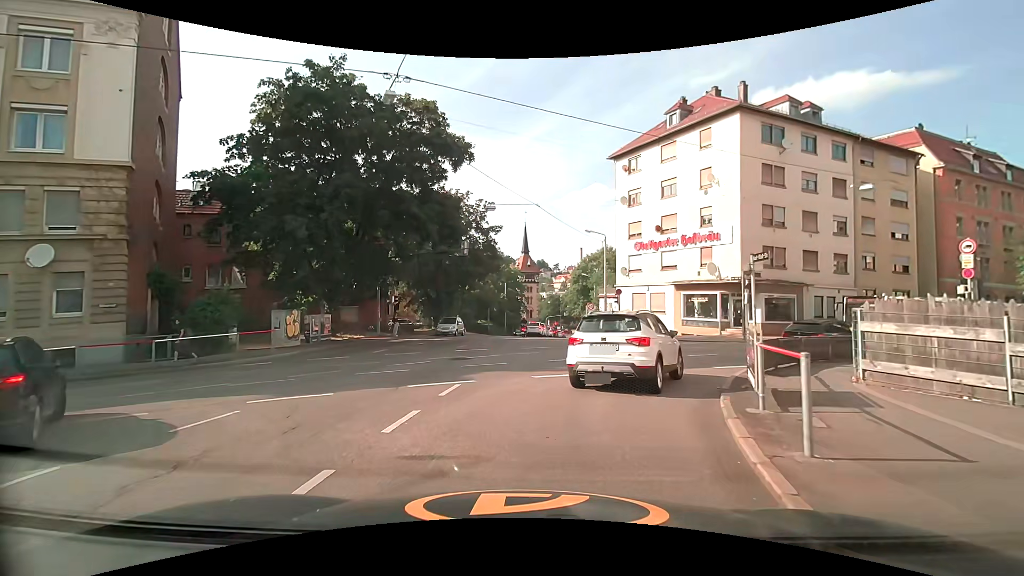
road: secondary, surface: asphalt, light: Day
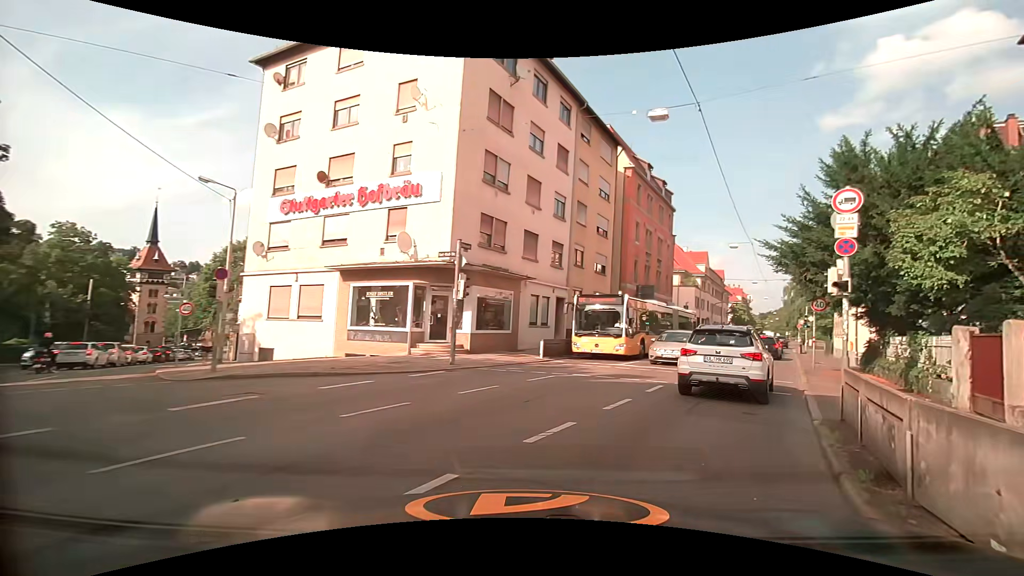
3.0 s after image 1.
(+3.7, +15.8) m; +34°
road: tertiary
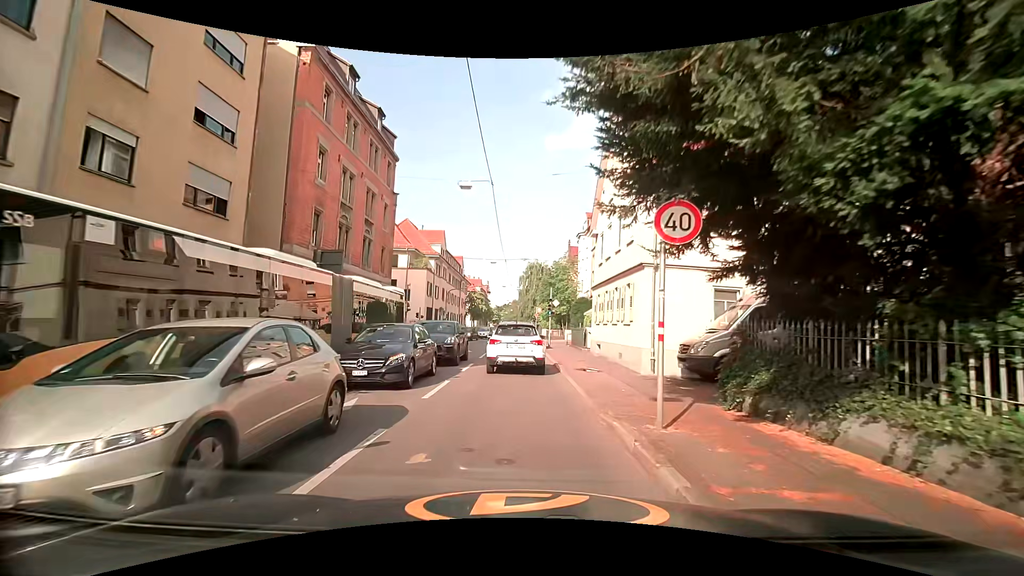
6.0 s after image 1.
(+6.4, +16.0) m; +30°
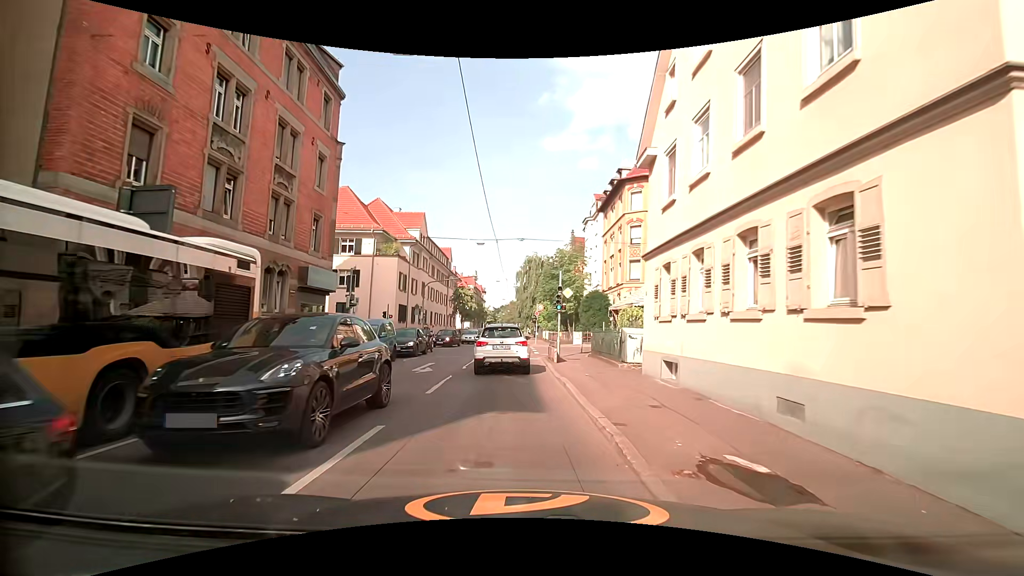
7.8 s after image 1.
(-0.1, +11.9) m; 0°
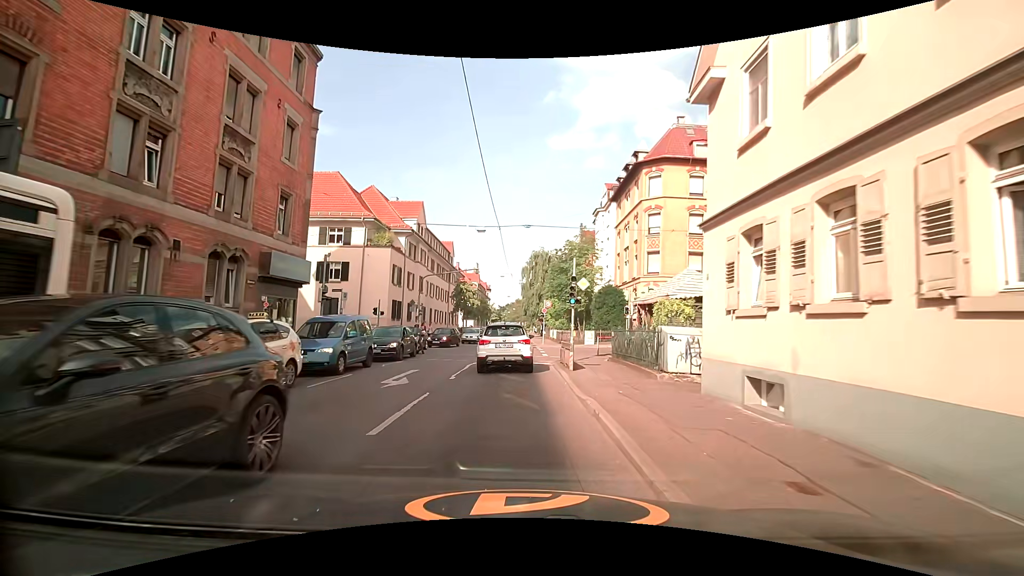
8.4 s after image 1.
(-0.1, +4.3) m; -2°
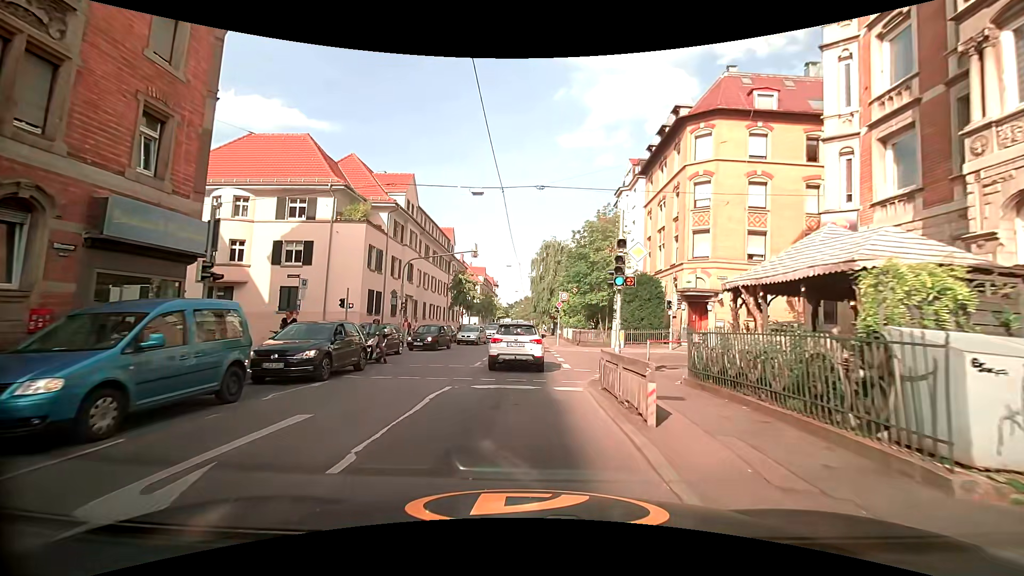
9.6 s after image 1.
(-0.3, +8.6) m; -2°
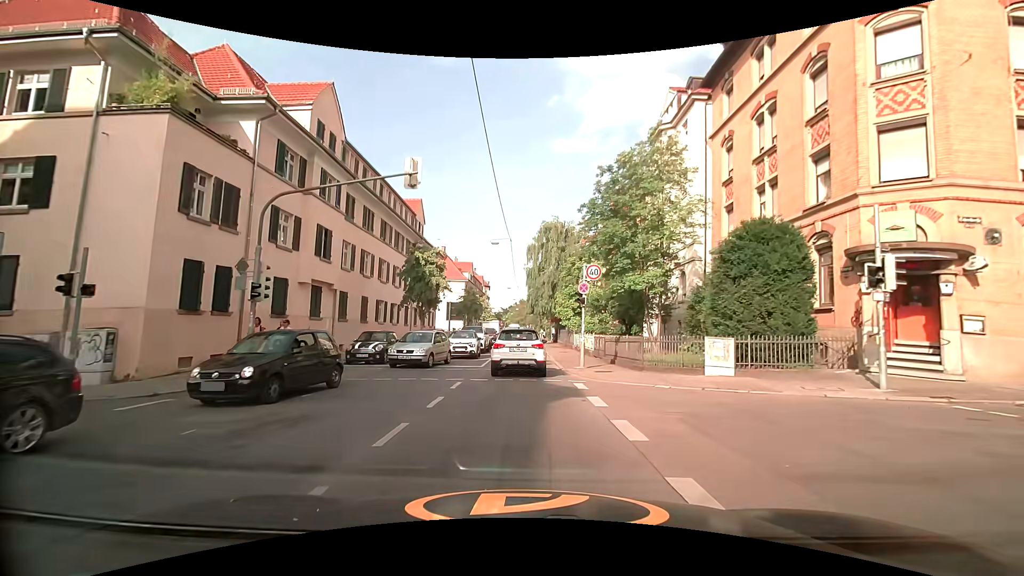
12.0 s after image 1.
(+0.7, +17.3) m; +2°
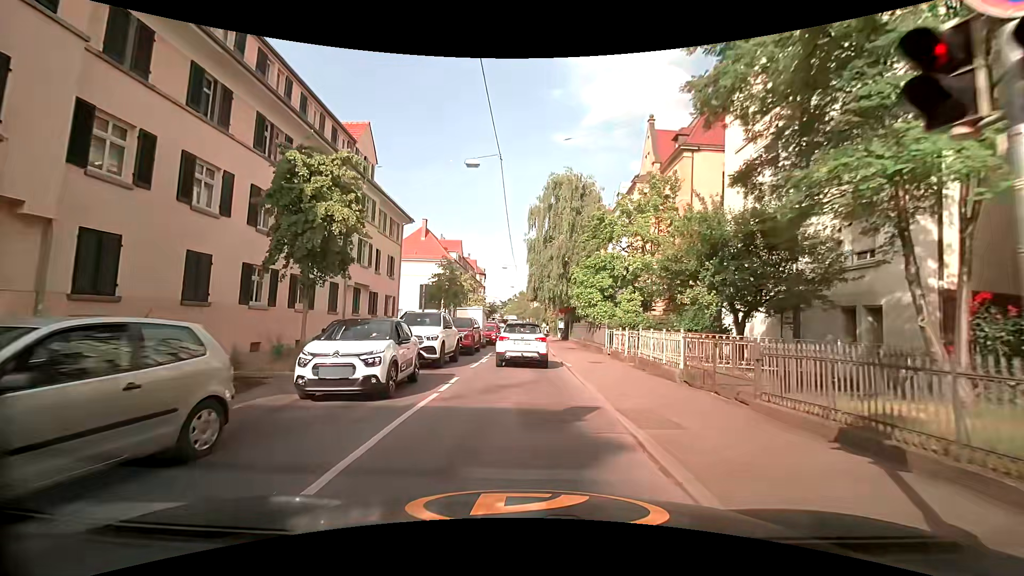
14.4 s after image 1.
(0.0, +16.5) m; 0°
(0, +10) (0, +20) (0, +30) (0, +40) (0, +50) (0, +60) (0, +70) (0, +80) (0, +90) (0, +100) m
